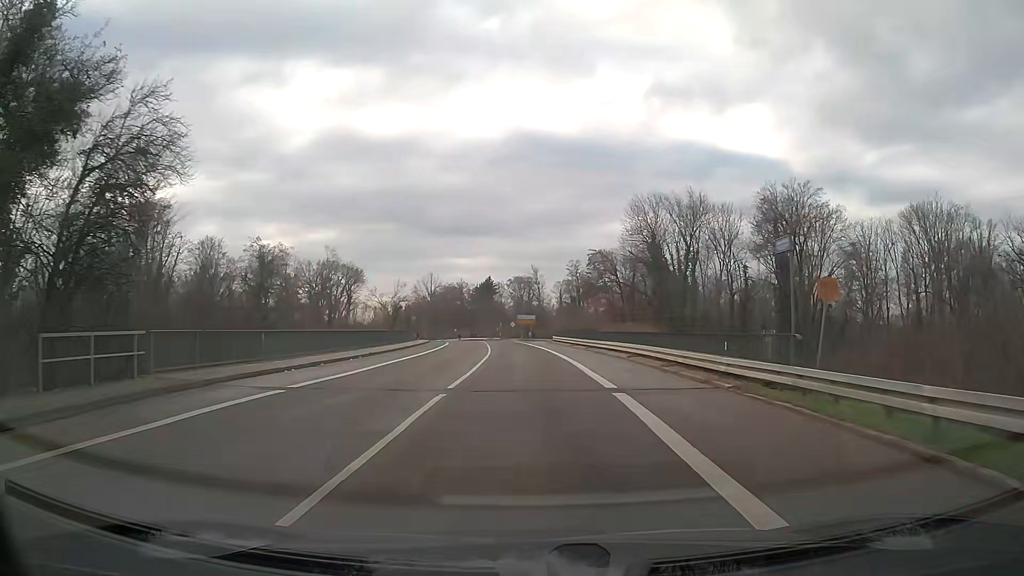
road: tertiary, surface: asphalt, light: Day
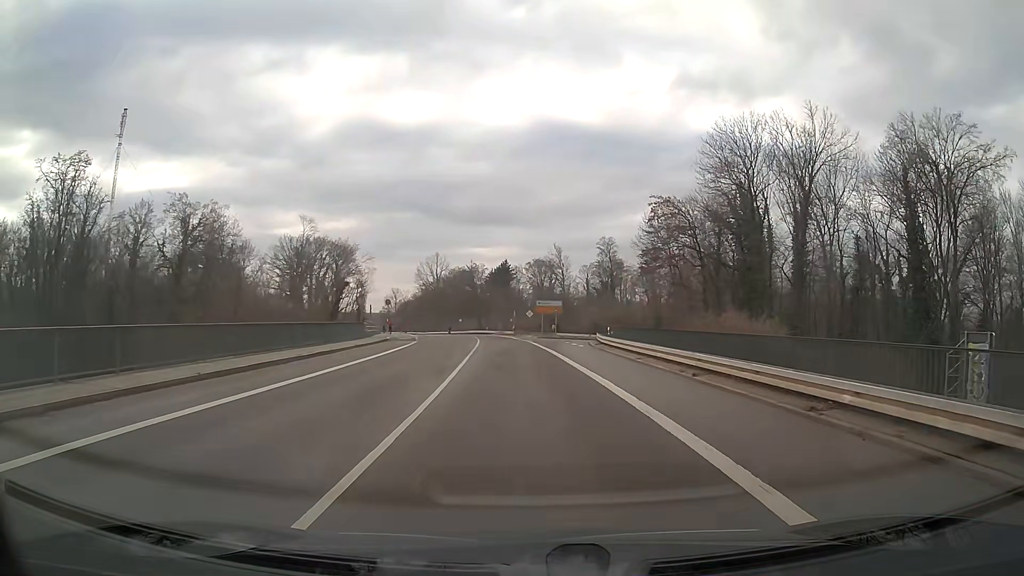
(-0.8, +29.9) m; -2°
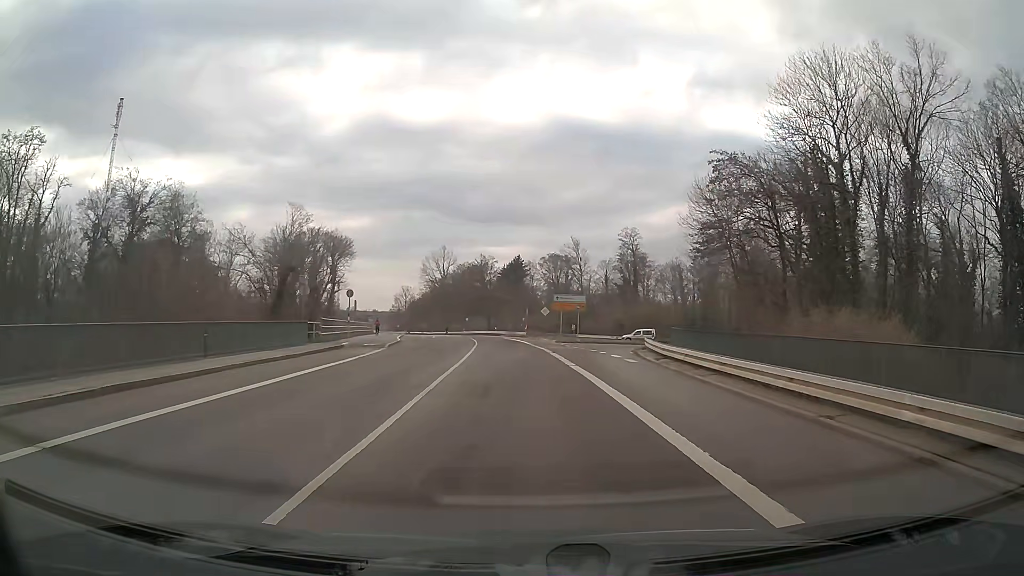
(-0.1, +13.7) m; -1°
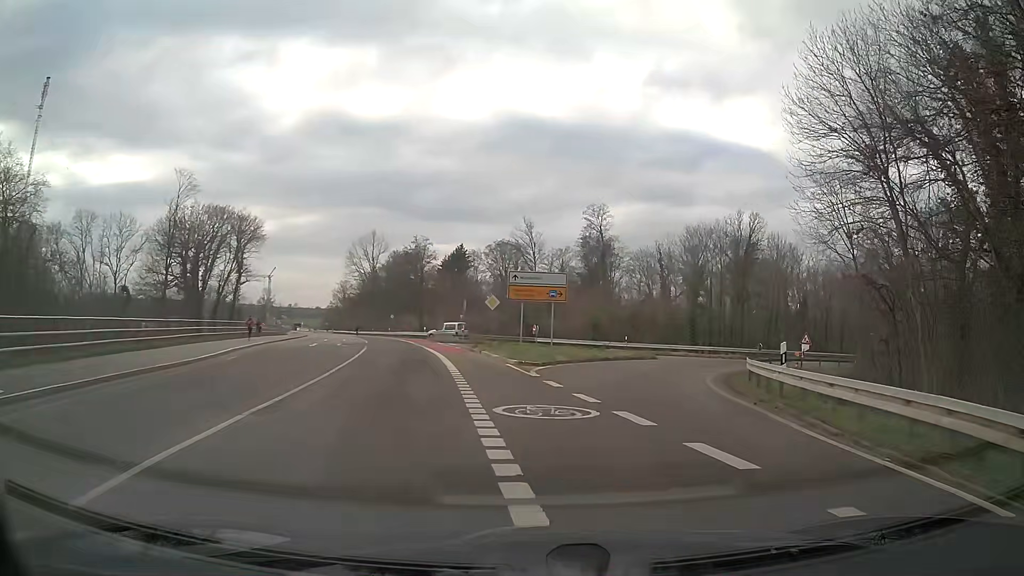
(+0.2, +24.8) m; +4°
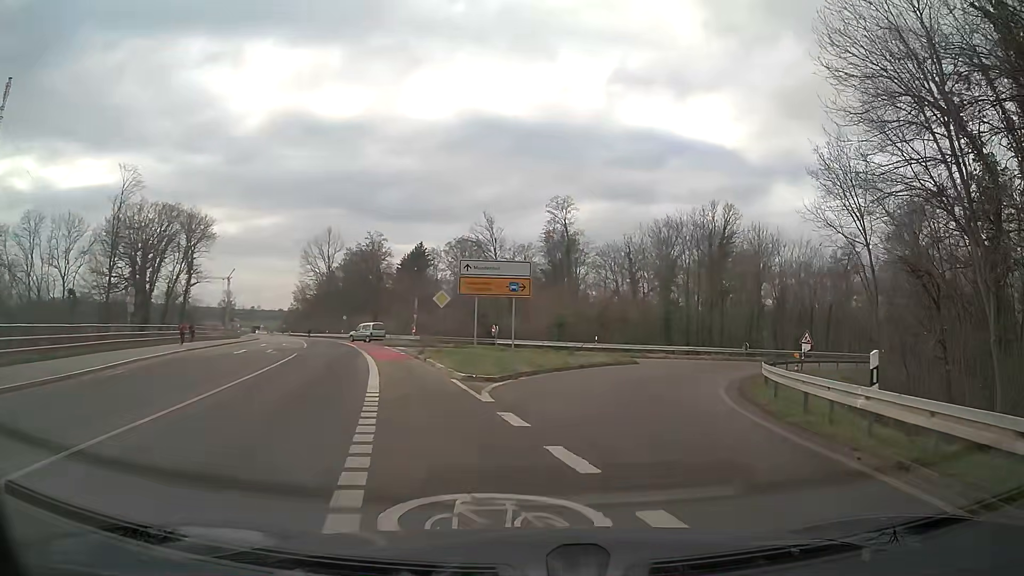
(+0.1, +5.7) m; +3°
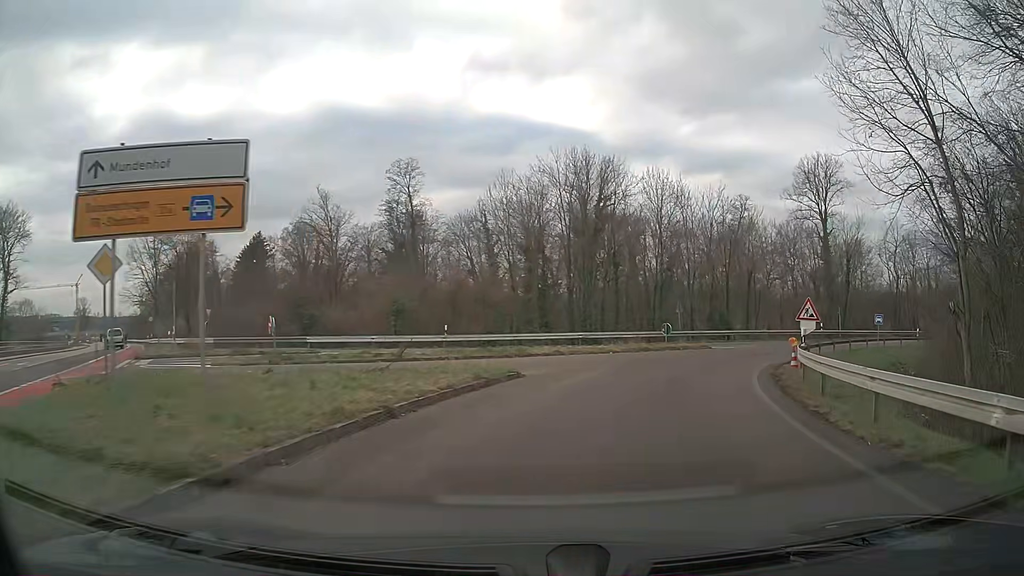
(+1.6, +16.1) m; +12°
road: trunk_link
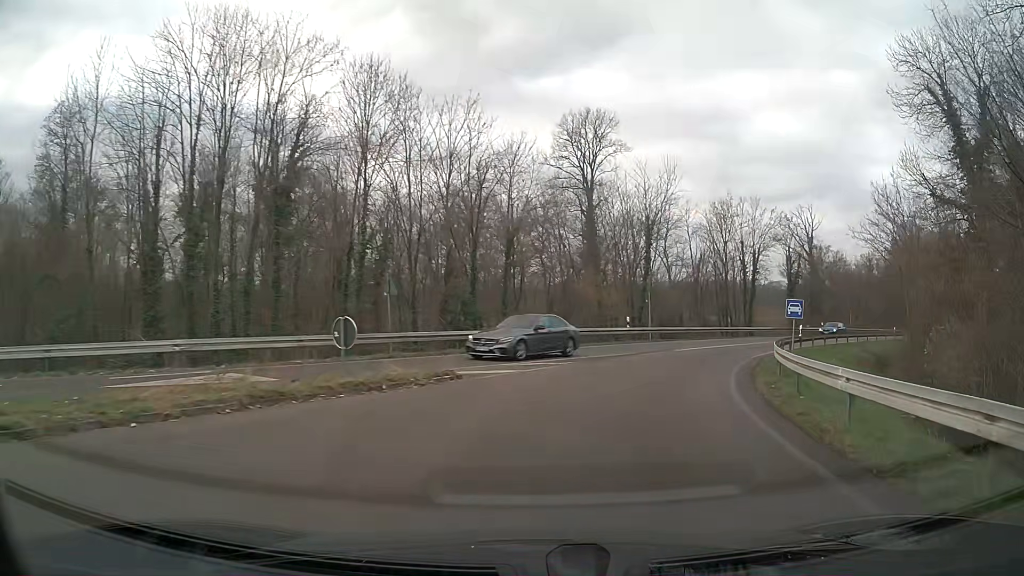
(+4.4, +21.6) m; +23°
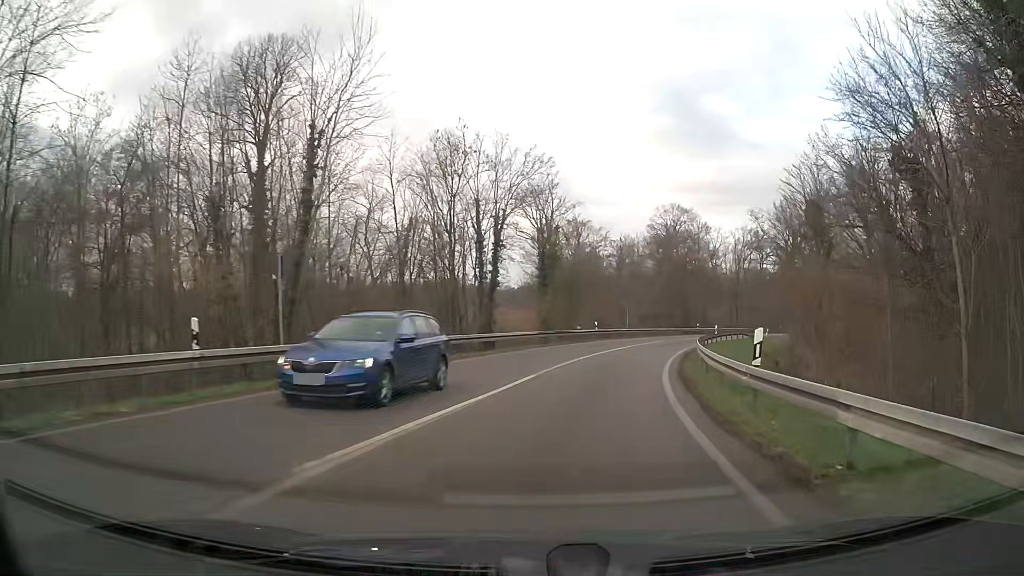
(+5.4, +23.5) m; +24°
(+1, +10) (+2, +20) (+5, +30) (+7, +39) (+11, +49) (+14, +58) (+19, +67) (+23, +76) (+28, +84) (+34, +93) m
